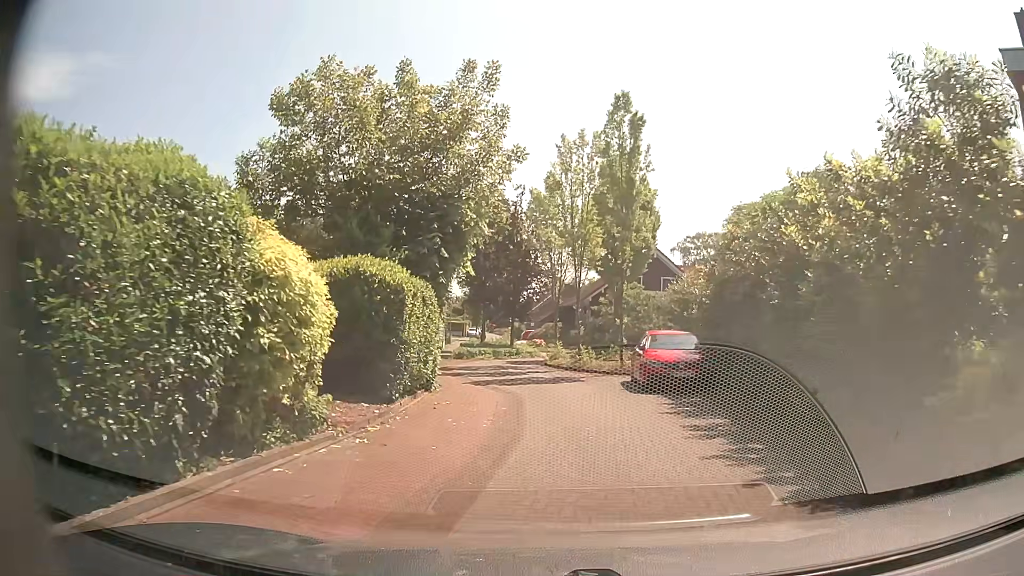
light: Day
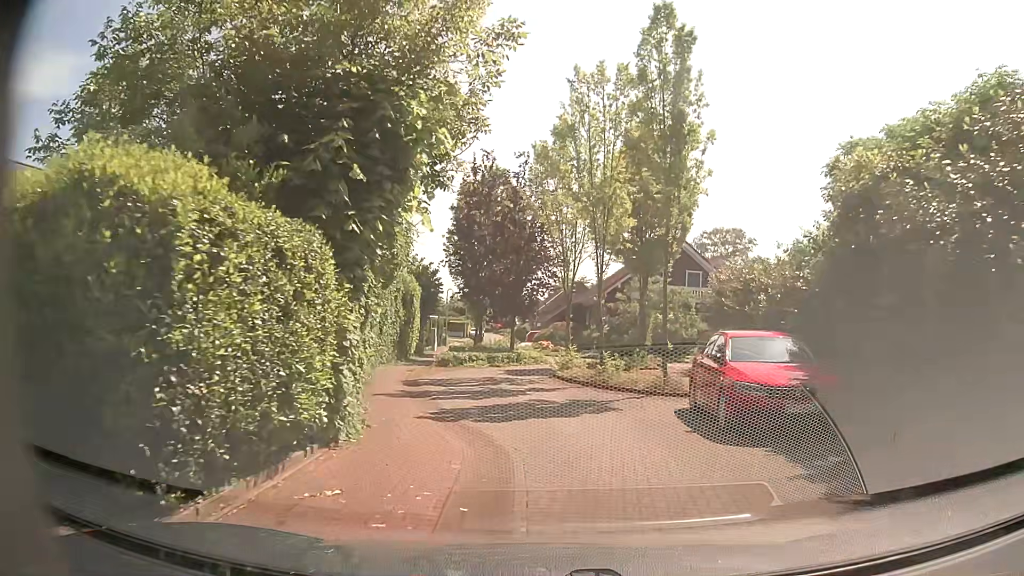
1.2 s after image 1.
(+0.1, +6.9) m; +2°
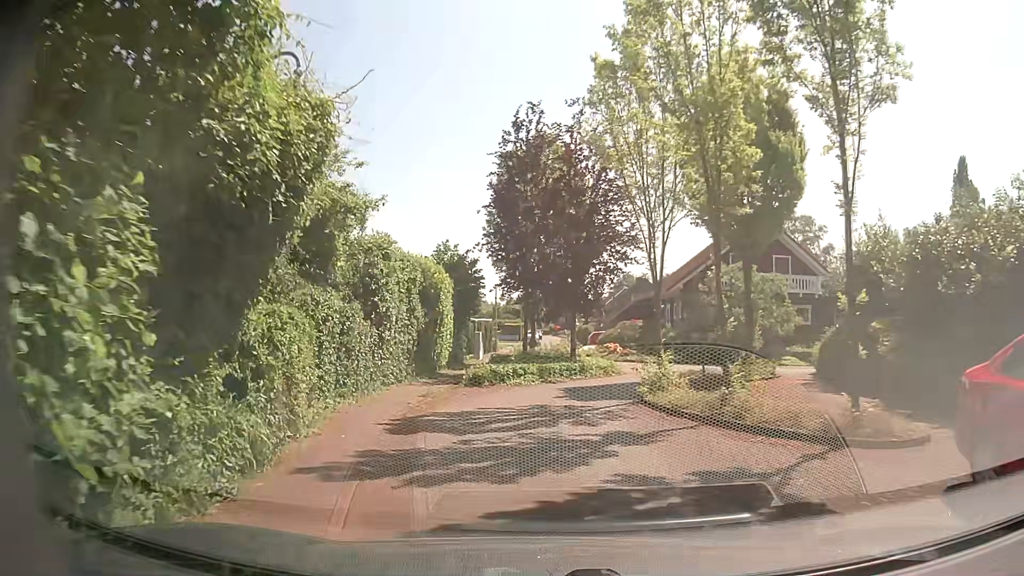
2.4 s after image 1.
(-0.3, +7.2) m; -6°
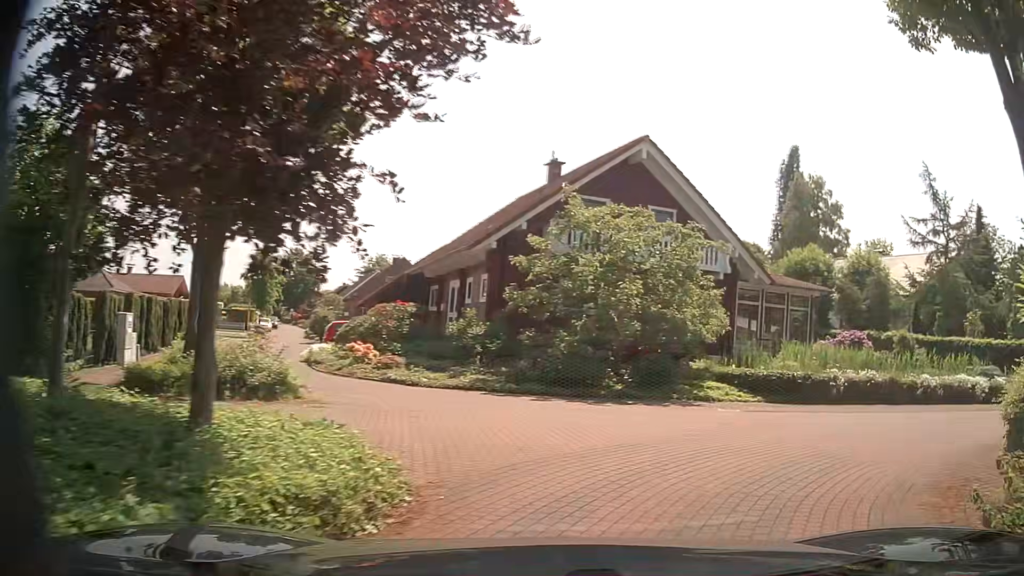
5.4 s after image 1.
(+0.8, +17.2) m; +22°
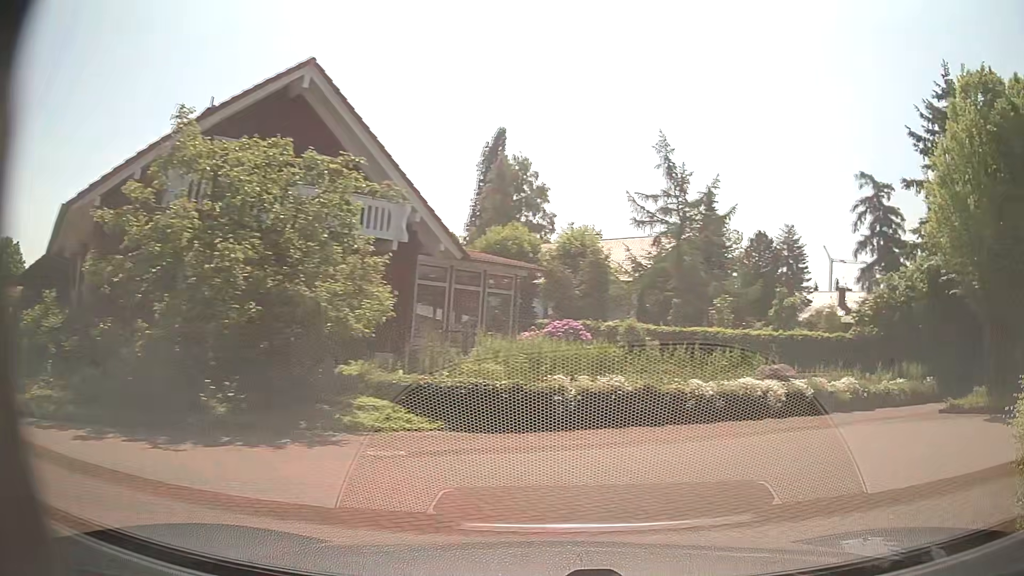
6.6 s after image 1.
(+1.1, +6.1) m; +25°
